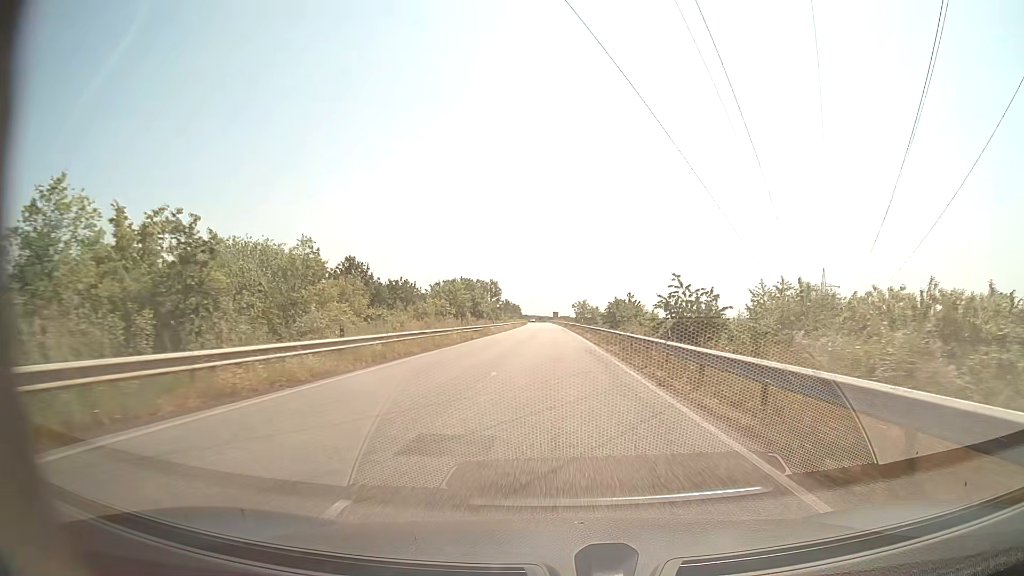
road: secondary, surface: asphalt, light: Day
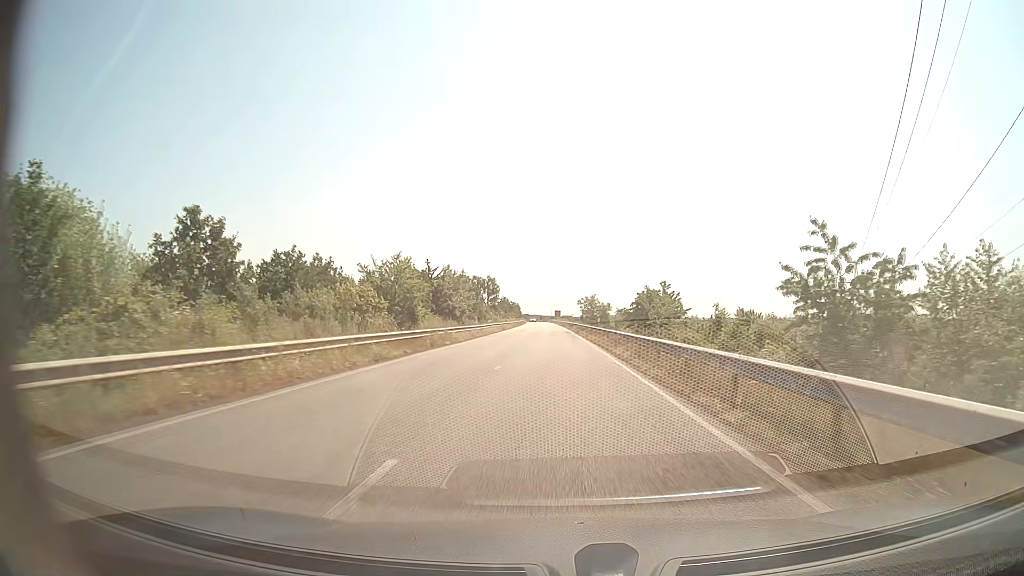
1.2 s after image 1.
(0.0, +22.6) m; 0°
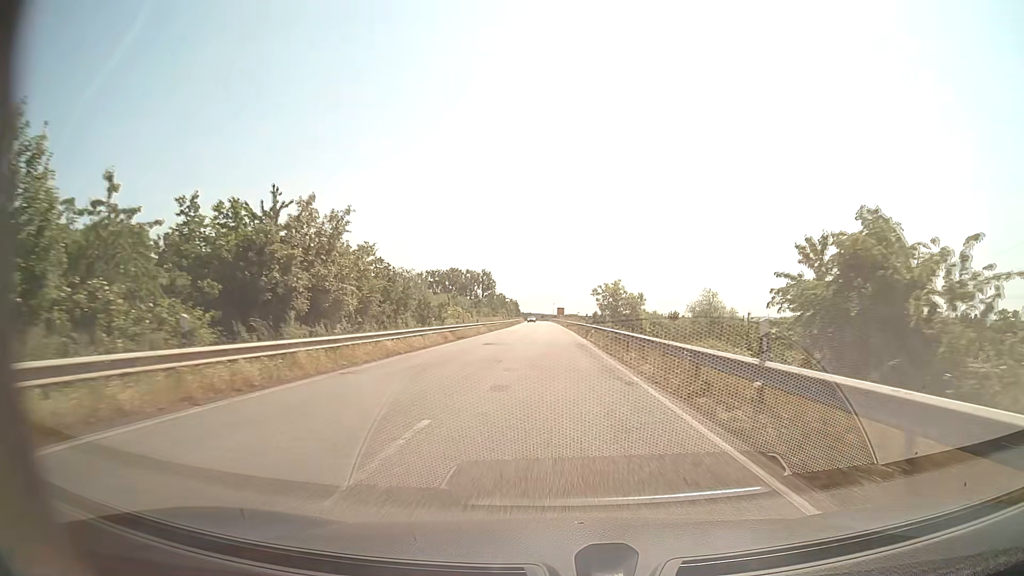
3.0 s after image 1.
(0.0, +33.9) m; 0°
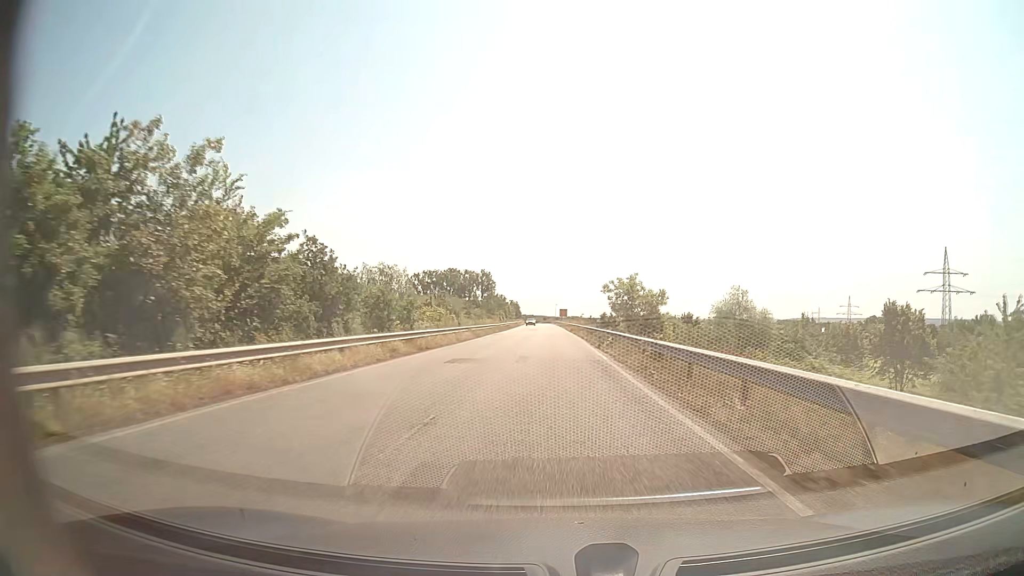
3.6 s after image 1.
(0.0, +11.3) m; 0°
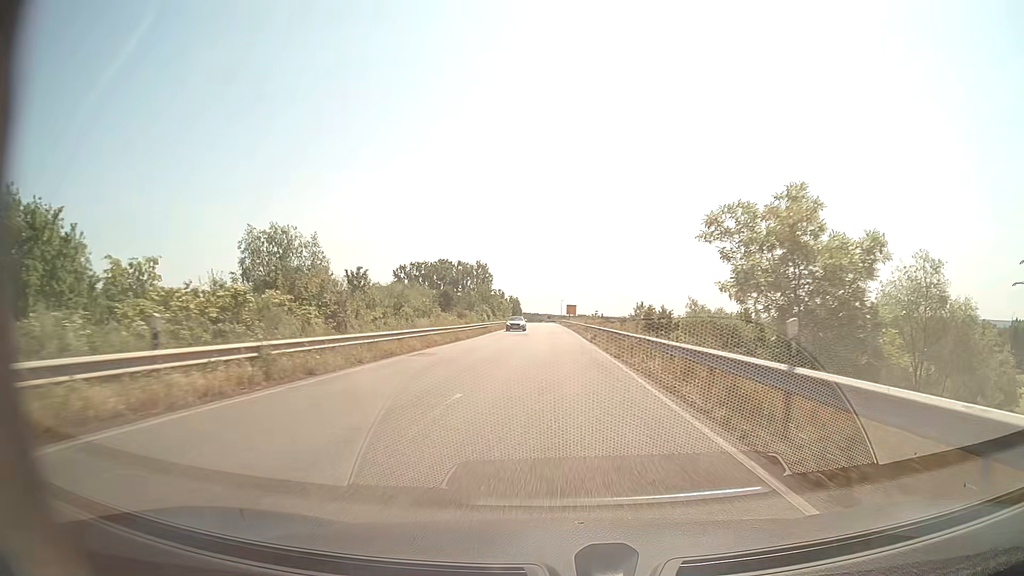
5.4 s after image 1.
(-0.1, +33.9) m; 0°
(0, +10) (0, +20) (0, +30) (0, +40) (0, +50) (0, +60) (-1, +70) (-1, +80) (-1, +90) (-1, +100) m
